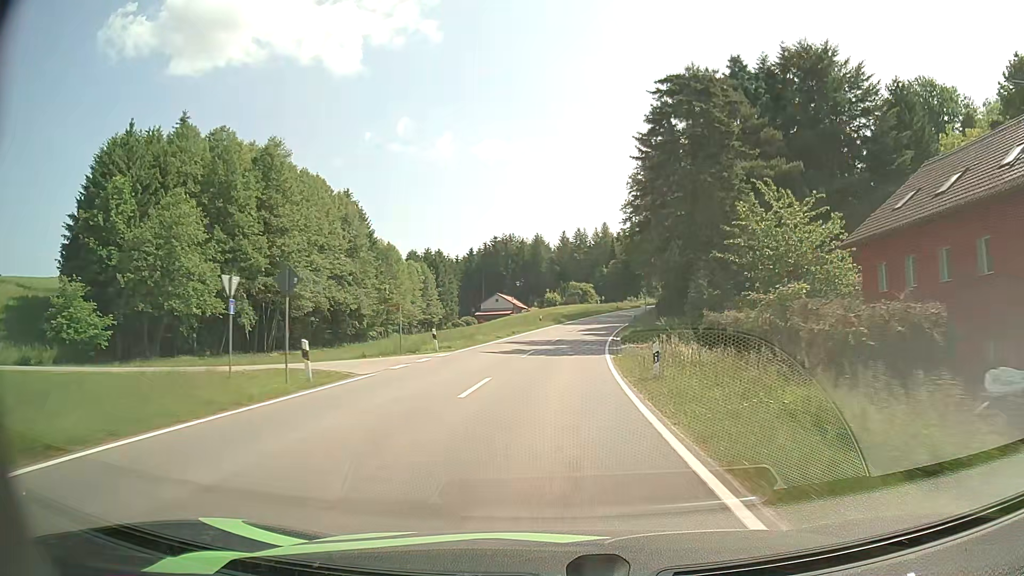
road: tertiary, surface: asphalt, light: Day
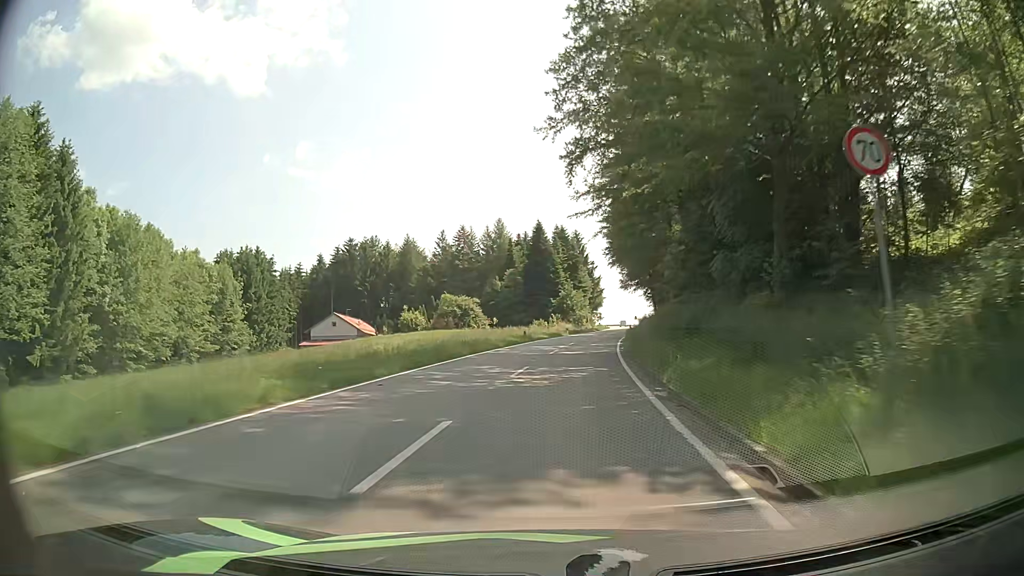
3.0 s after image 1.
(+4.4, +56.4) m; +9°
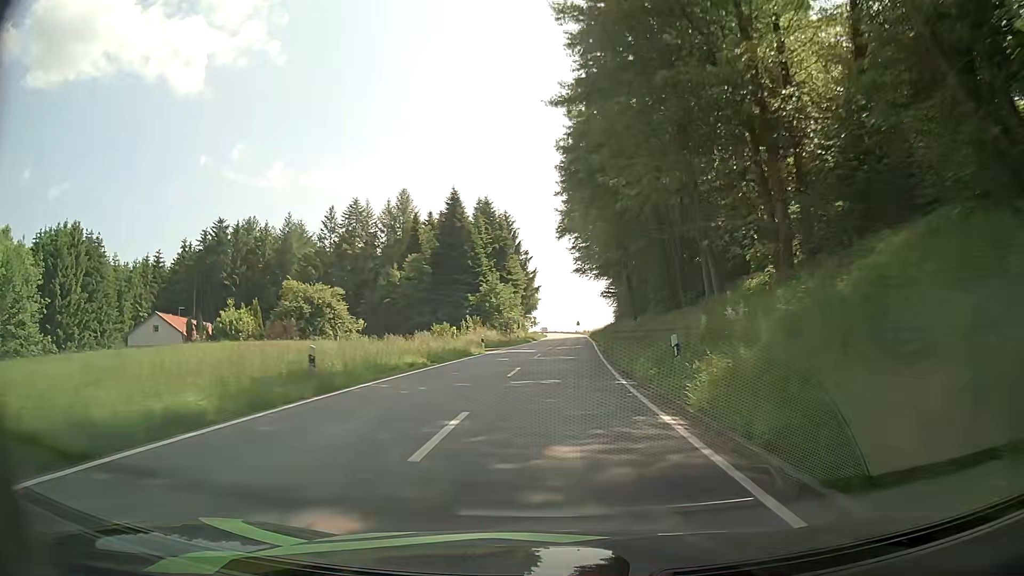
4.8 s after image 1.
(+2.2, +35.7) m; +6°
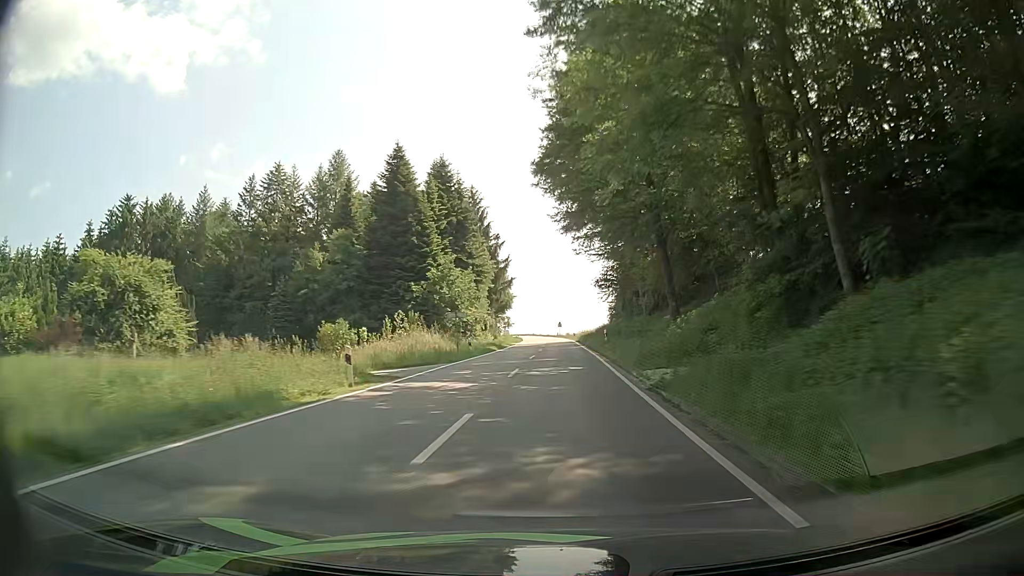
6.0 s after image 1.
(+0.5, +24.7) m; +1°
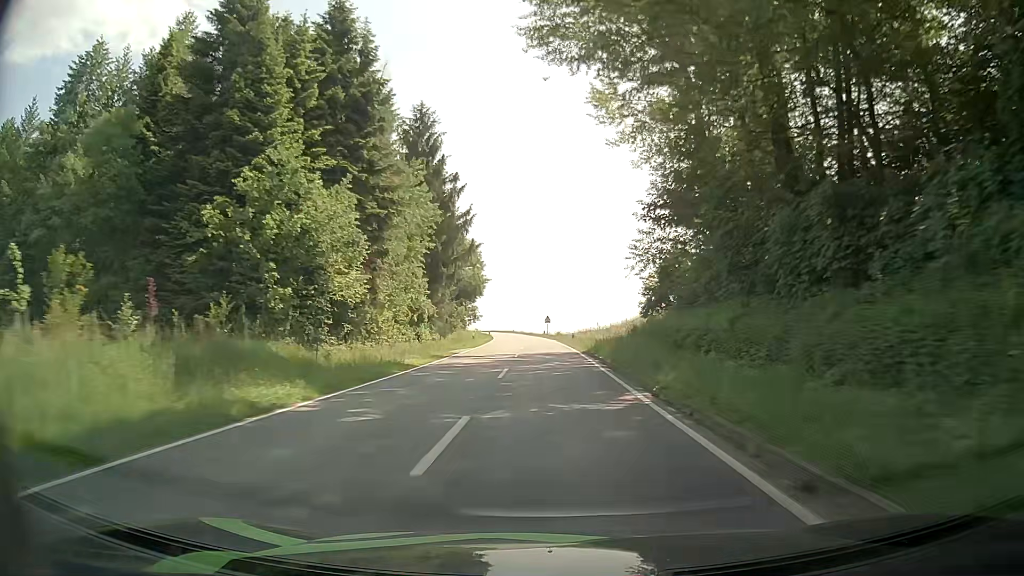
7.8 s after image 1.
(+0.9, +38.1) m; +2°
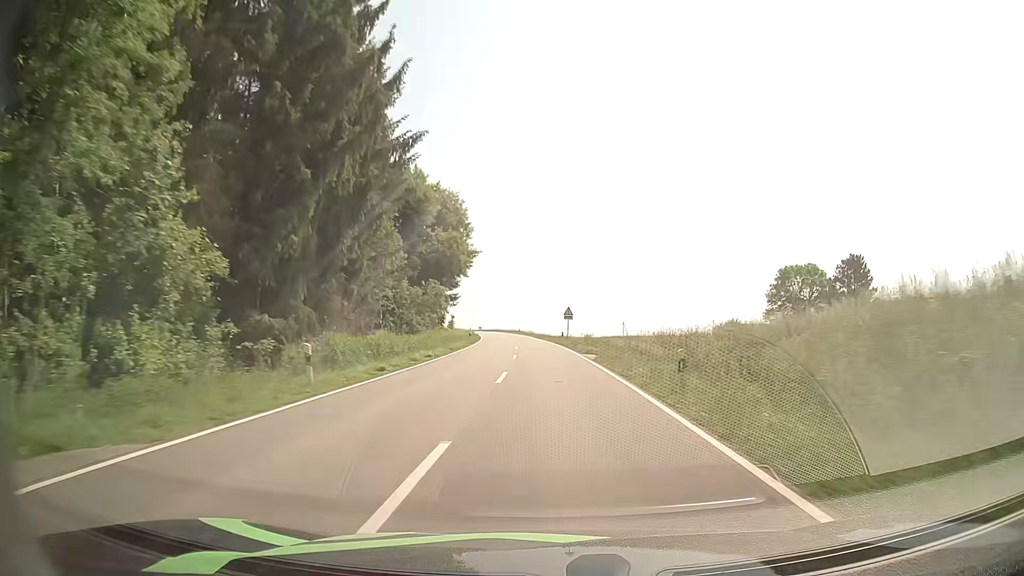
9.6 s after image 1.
(-0.2, +39.2) m; 0°
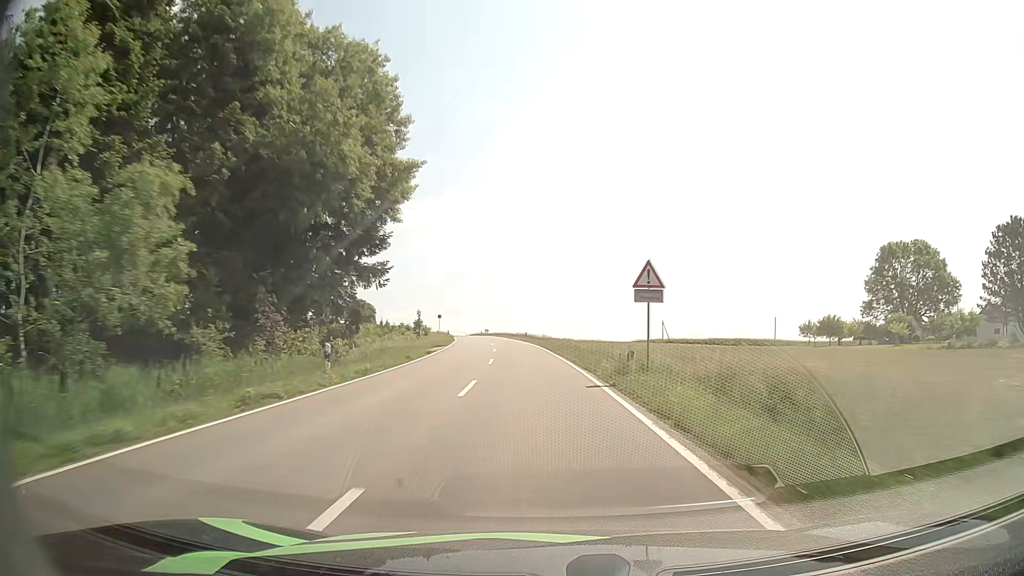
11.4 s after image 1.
(-0.6, +40.2) m; -2°
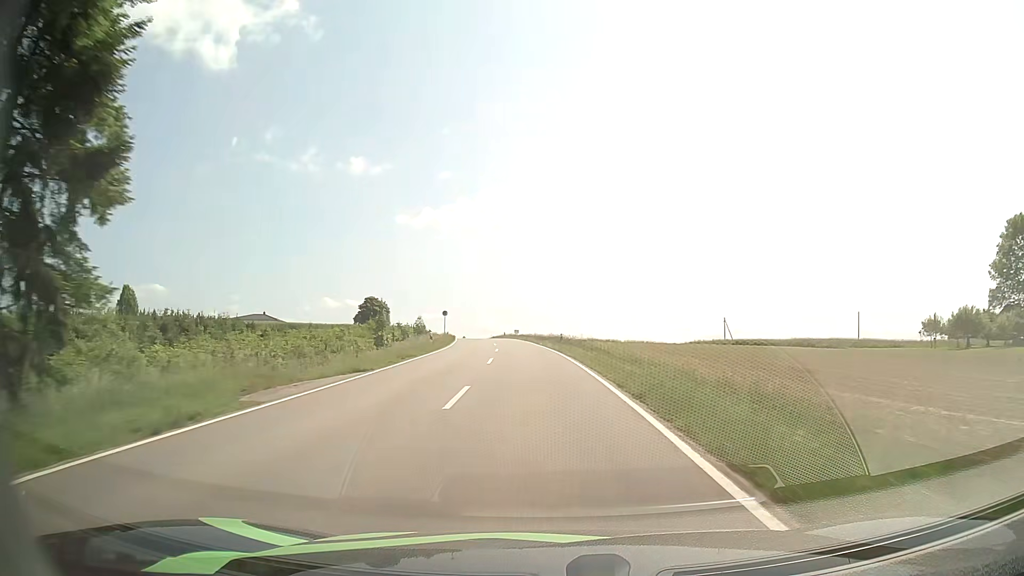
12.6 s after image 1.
(-0.7, +27.3) m; -3°
(0, +10) (0, +20) (-1, +30) (-2, +40) (-3, +50) (-4, +60) (-5, +70) (-6, +80) (-8, +90) (-10, +99) m
